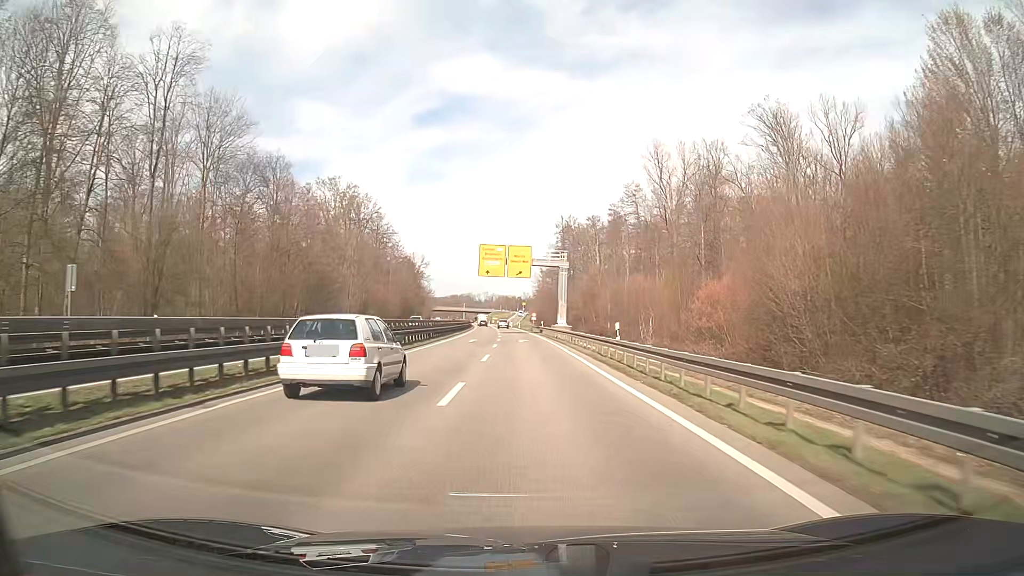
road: trunk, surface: asphalt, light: Day
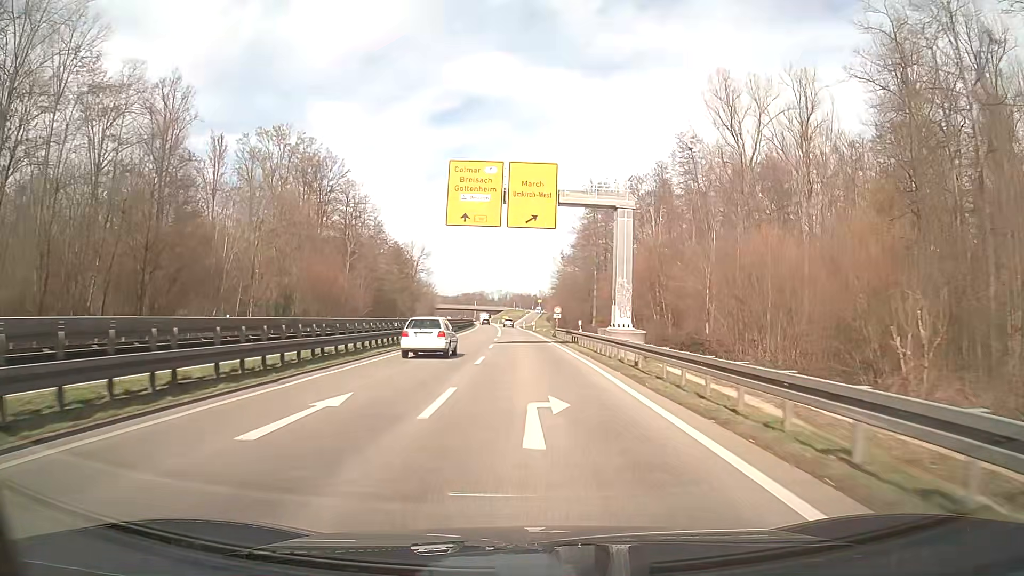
(-0.5, +36.3) m; -1°
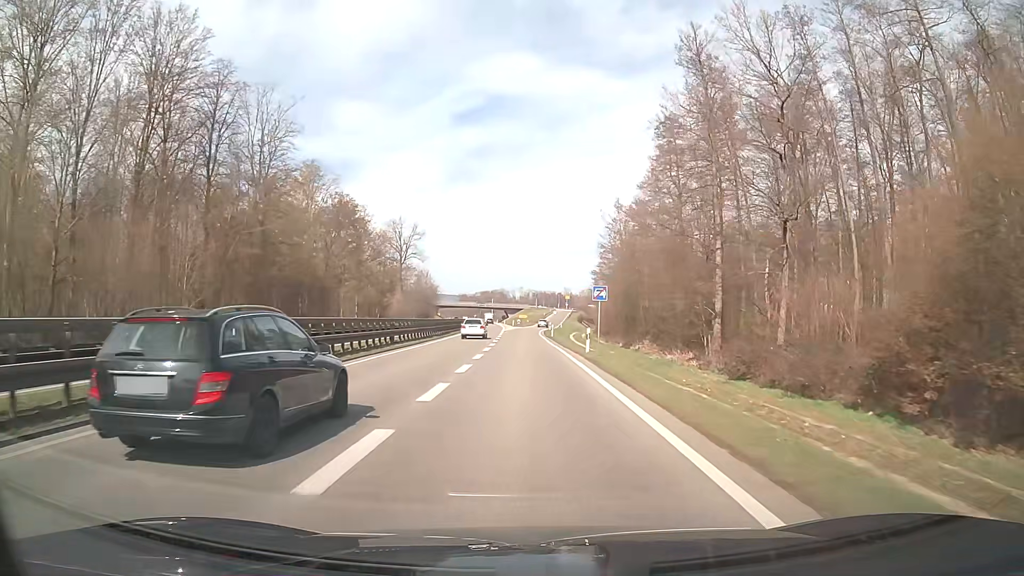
(-0.8, +56.9) m; -2°
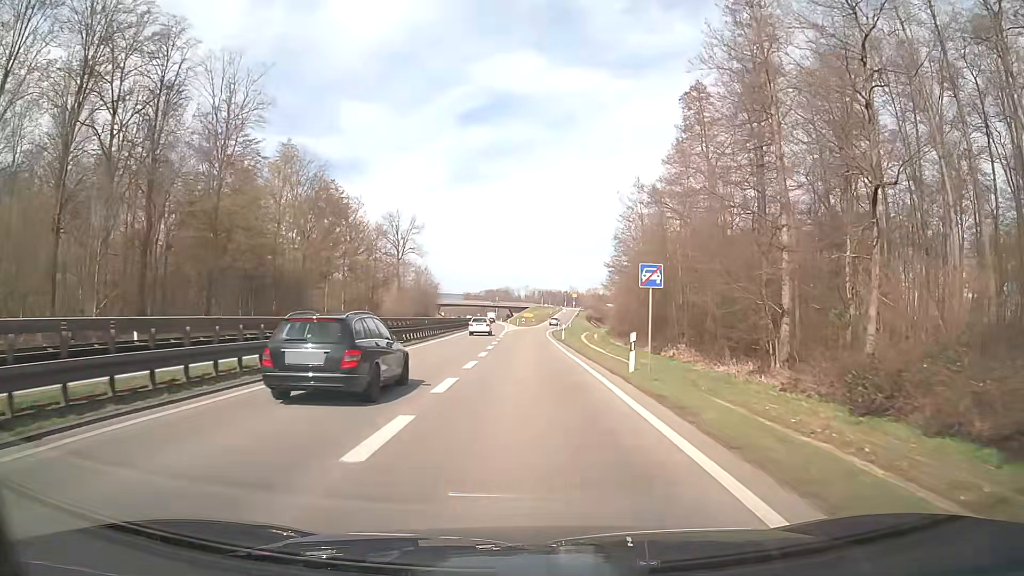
(0.0, +10.8) m; 0°
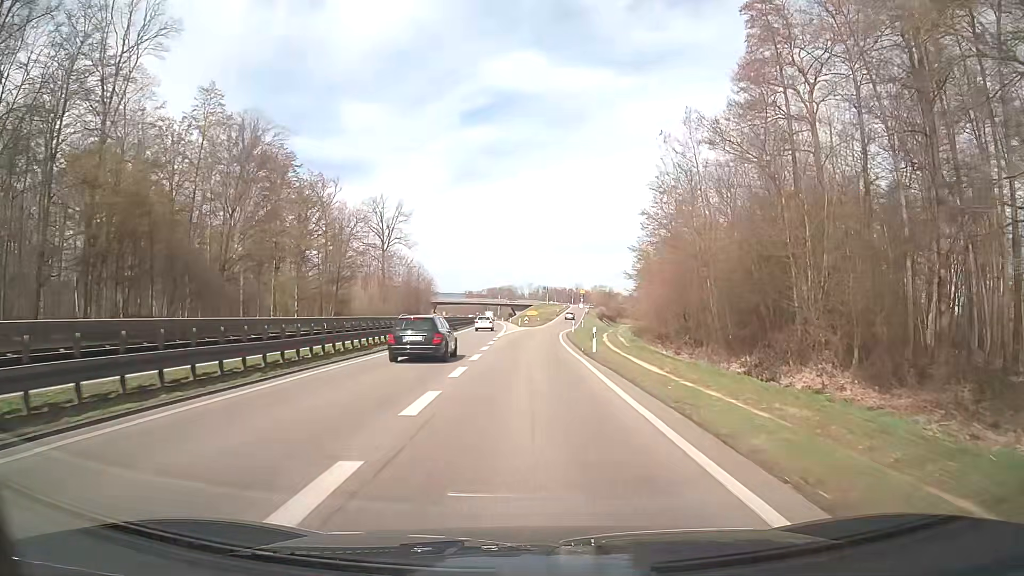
(0.0, +21.0) m; 0°
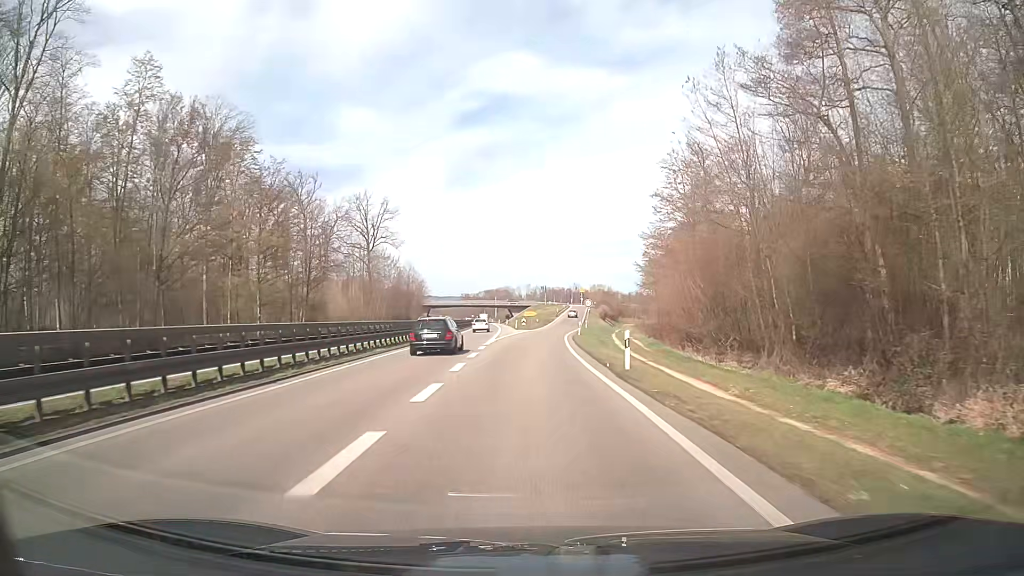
(+0.1, +10.2) m; +1°
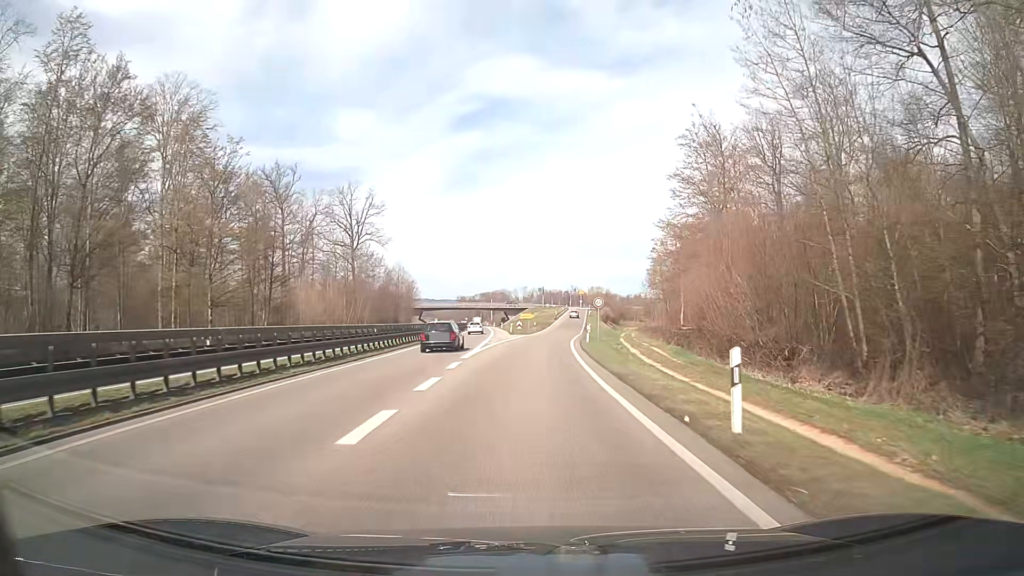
(0.0, +10.0) m; 0°
